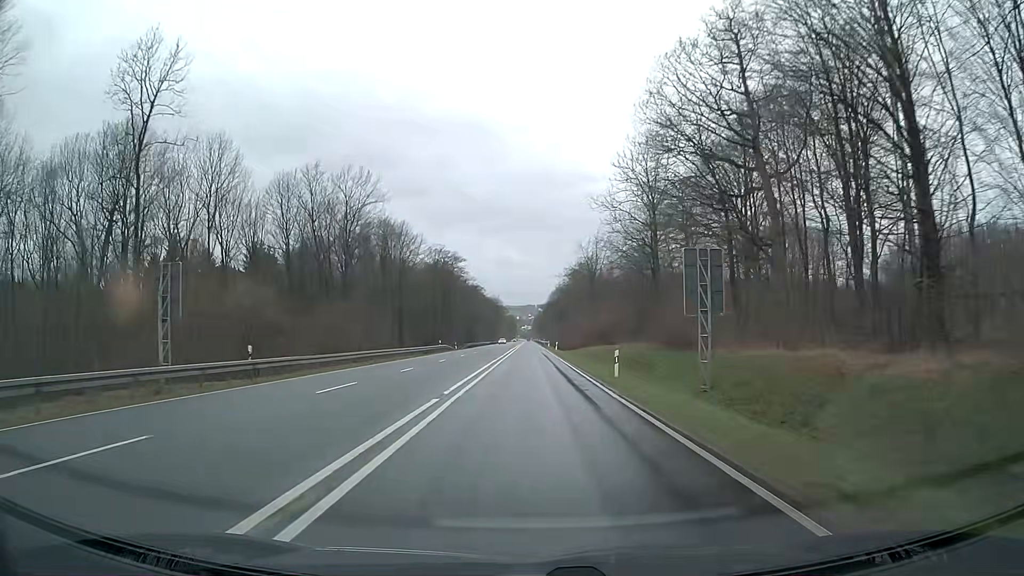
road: primary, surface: asphalt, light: Day
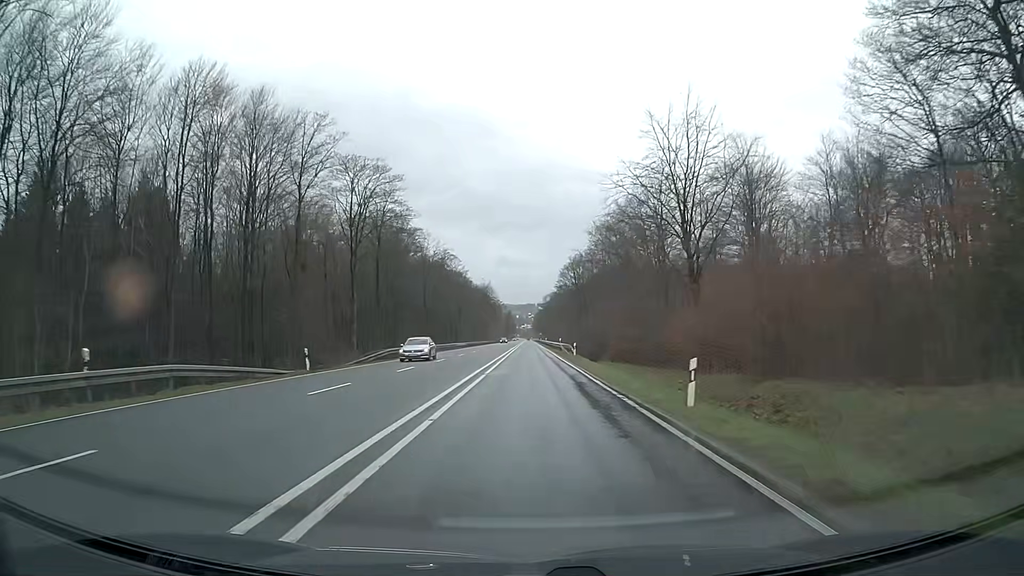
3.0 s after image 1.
(+0.2, +62.4) m; 0°
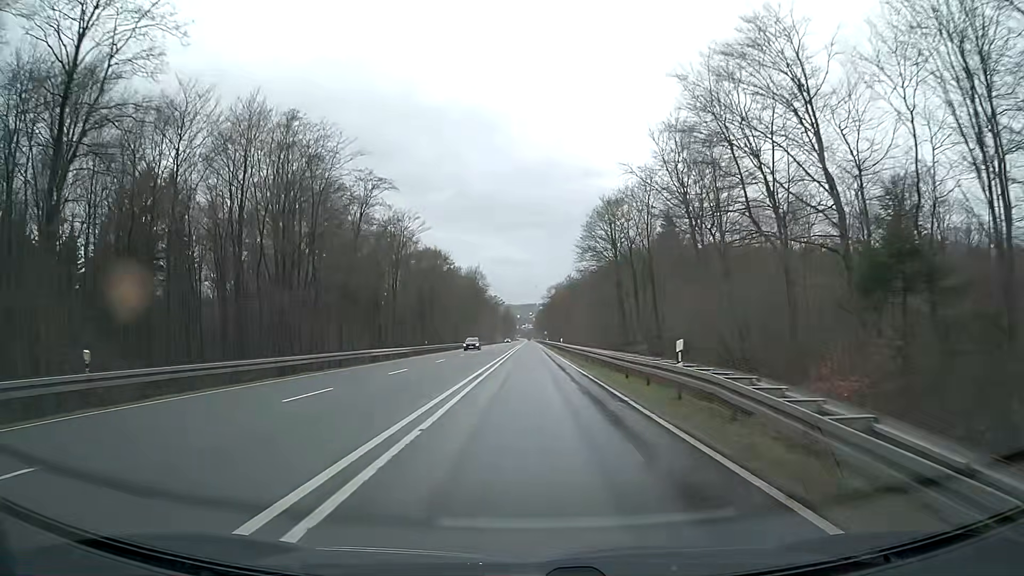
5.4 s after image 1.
(-0.1, +49.9) m; 0°
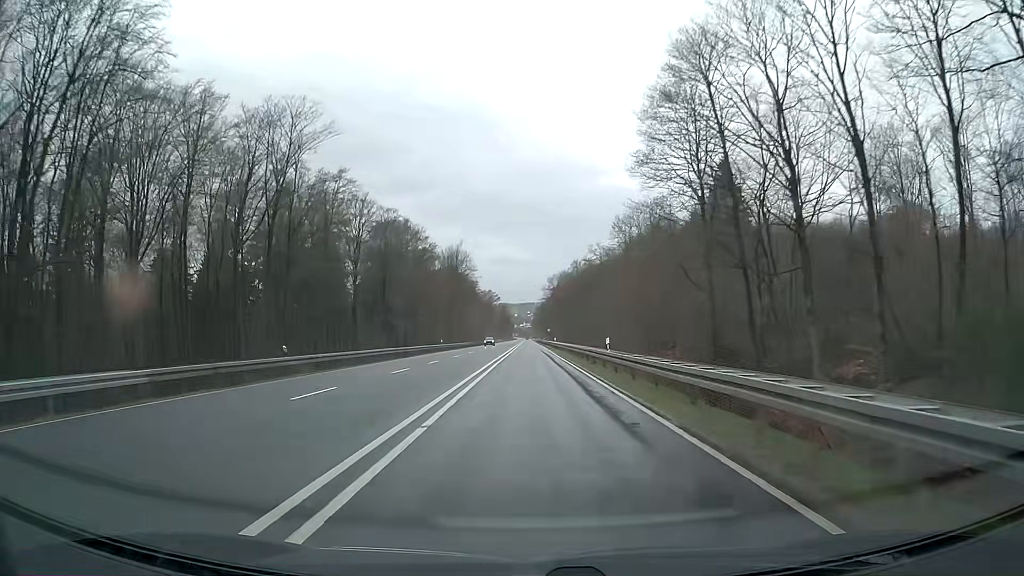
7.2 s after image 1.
(0.0, +37.5) m; 0°
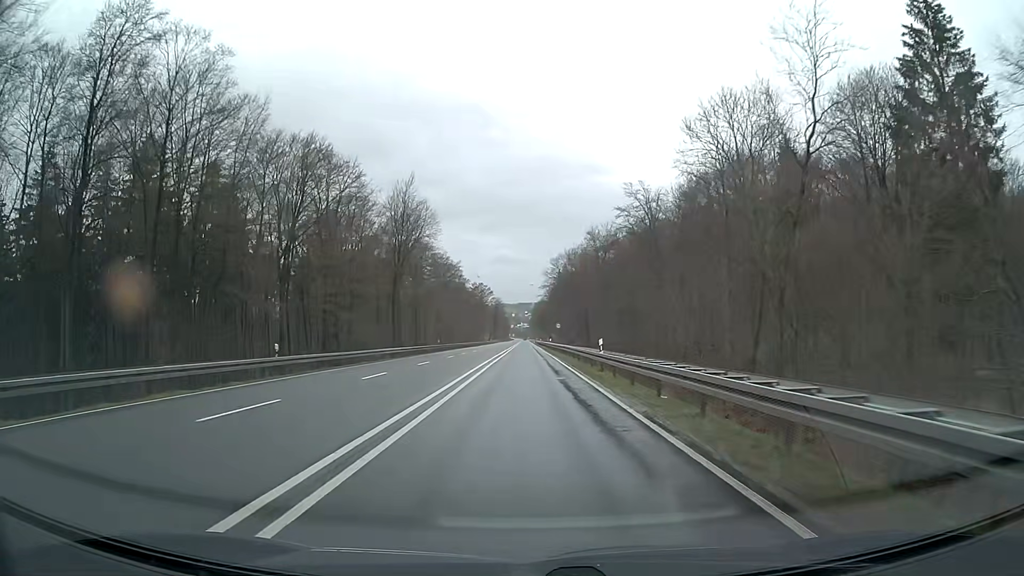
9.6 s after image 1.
(+0.2, +50.0) m; 0°
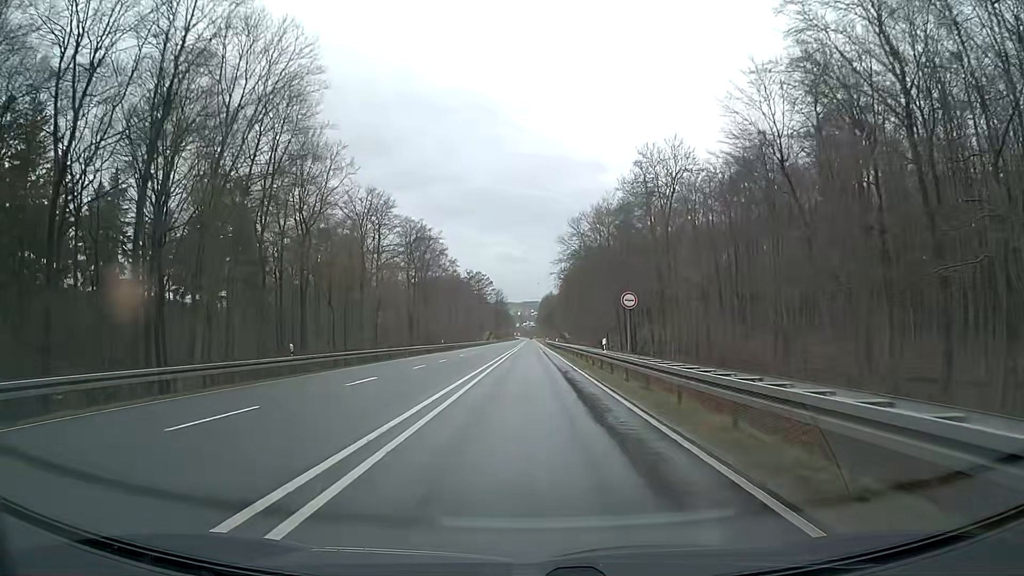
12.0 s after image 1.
(-0.3, +49.9) m; -1°
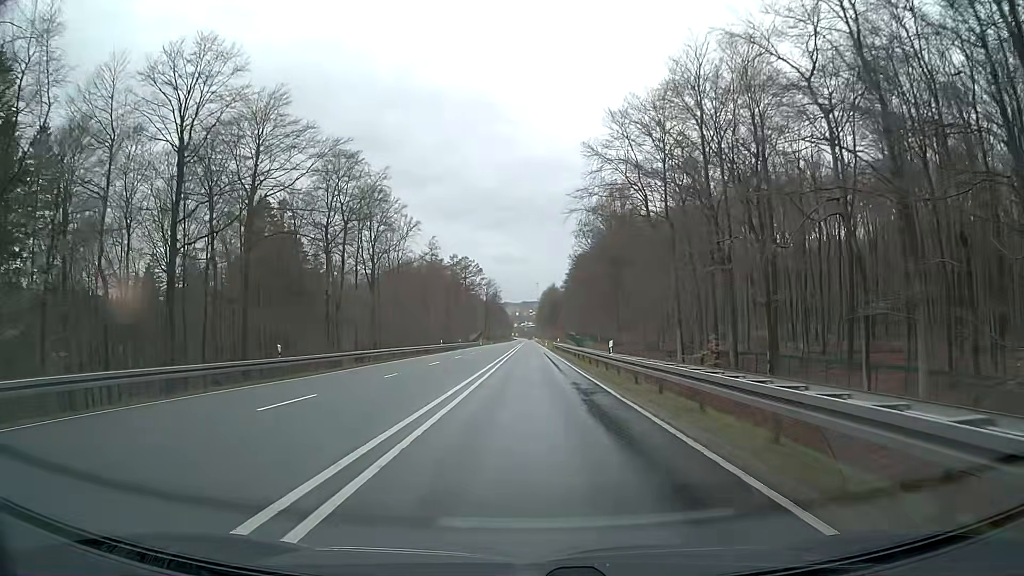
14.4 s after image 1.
(+0.4, +49.9) m; +1°
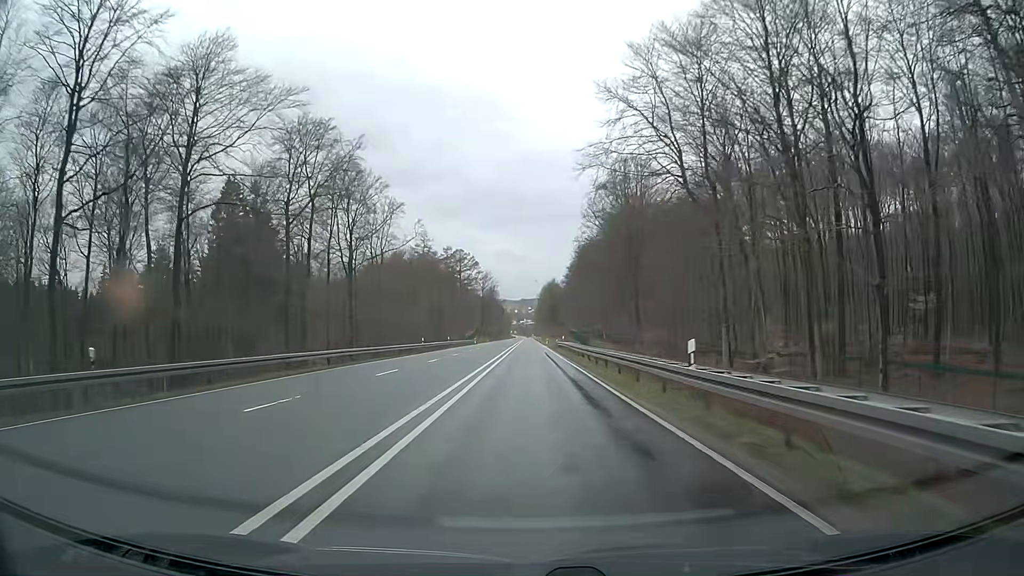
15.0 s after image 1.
(-0.1, +12.5) m; 0°
(0, +10) (0, +20) (0, +30) (0, +40) (0, +50) (0, +60) (0, +70) (0, +80) (+1, +90) (+1, +100) m
